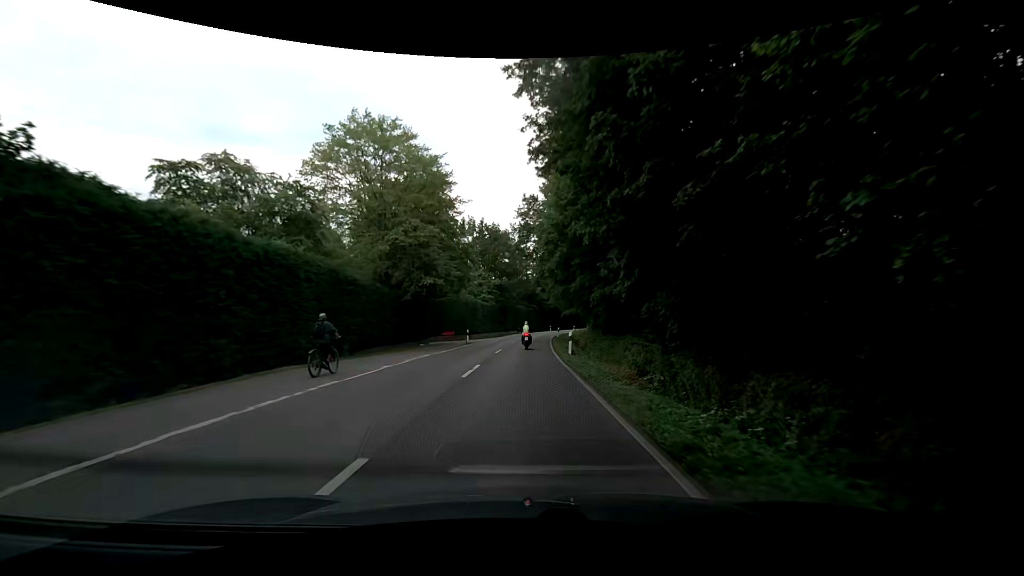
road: secondary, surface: asphalt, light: Day
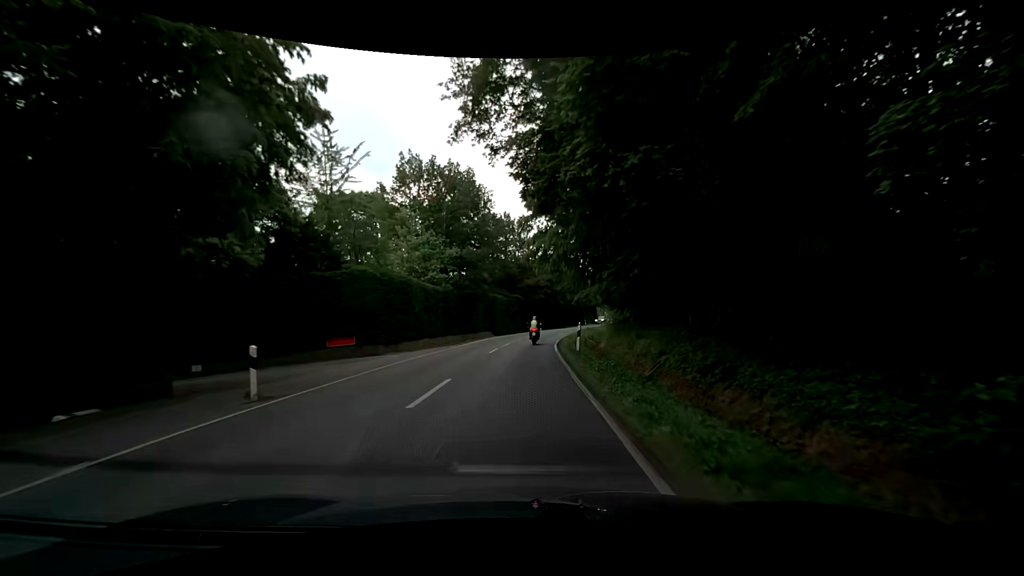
(+0.3, +30.4) m; +1°
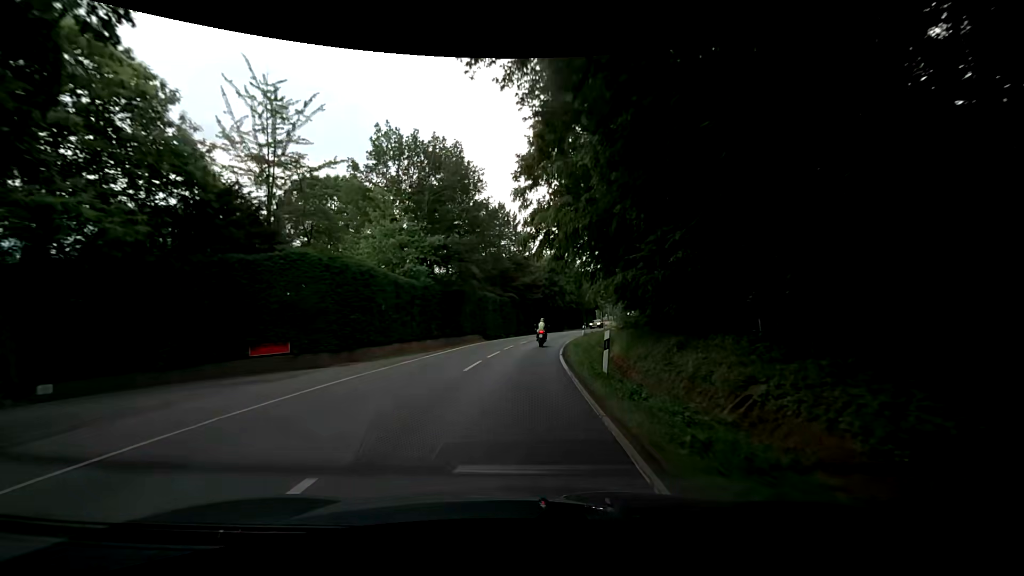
(0.0, +7.6) m; 0°
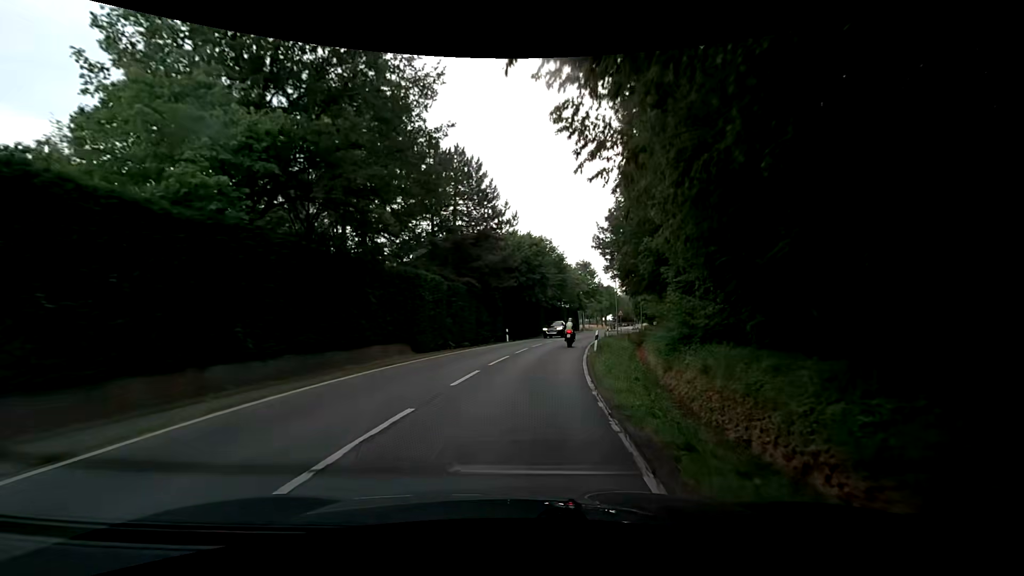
(+0.7, +22.8) m; +2°
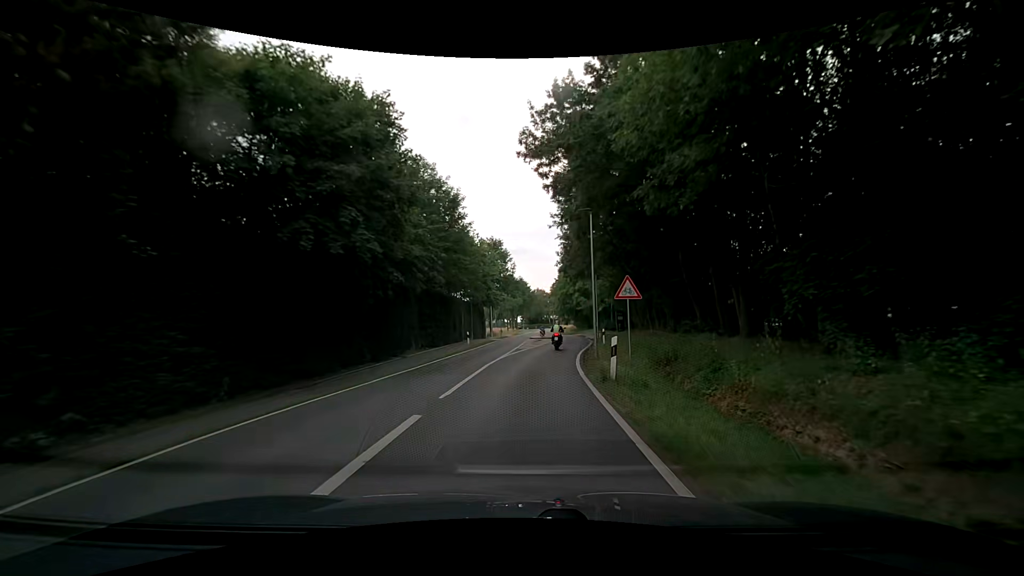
(+4.2, +37.7) m; +11°
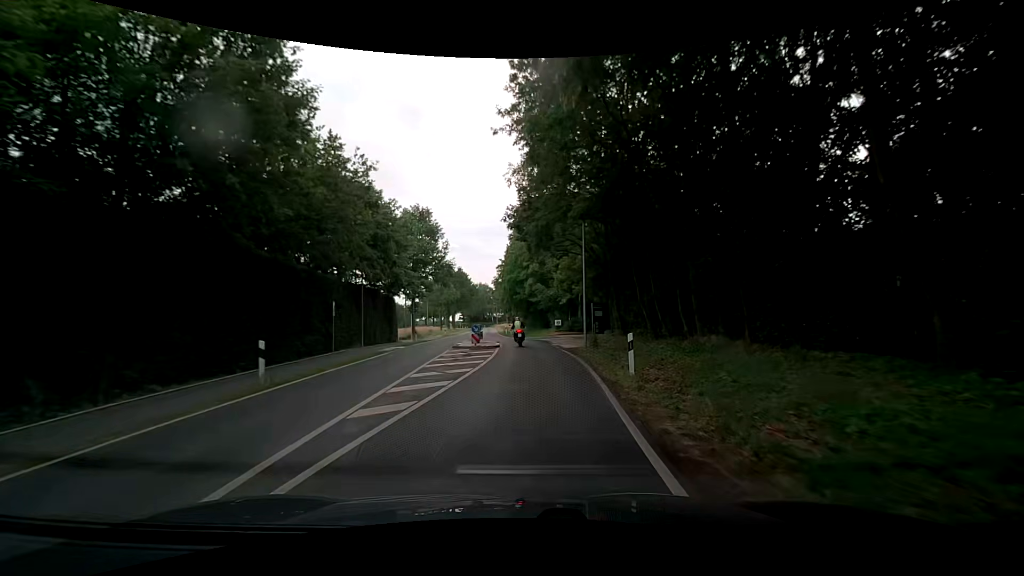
(+1.4, +22.8) m; +7°
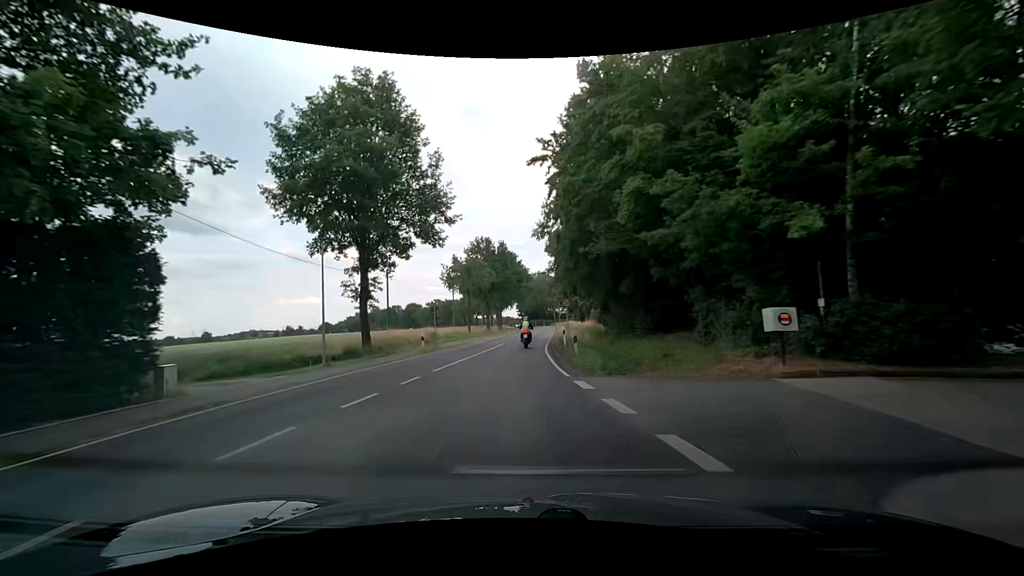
(-0.1, +38.1) m; -6°
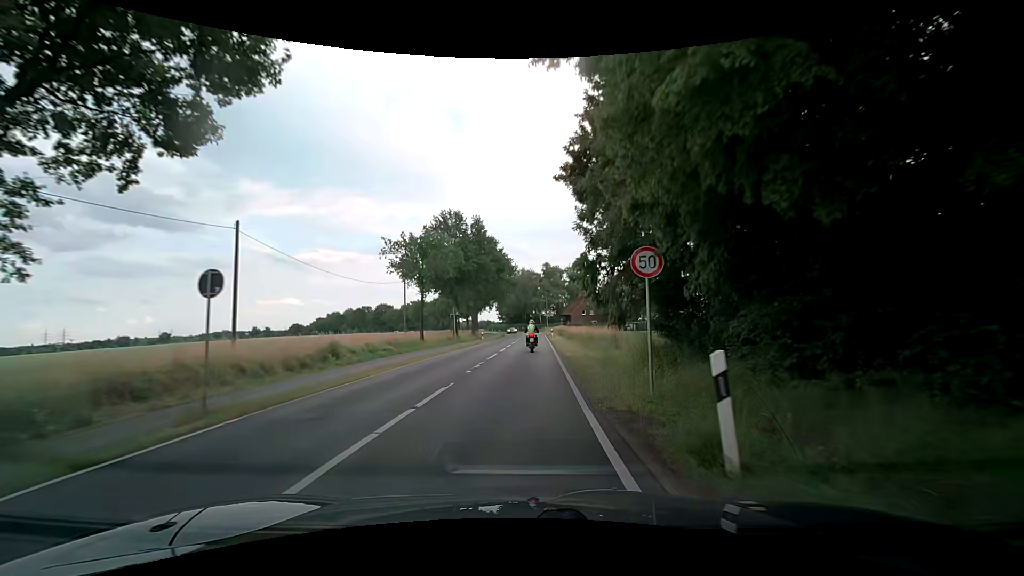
(-0.4, +22.8) m; +1°
(0, +10) (0, +20) (+1, +30) (+1, +40) (+1, +50) (+2, +60) (+2, +70) (+2, +80) (+2, +90) (+1, +100) m
